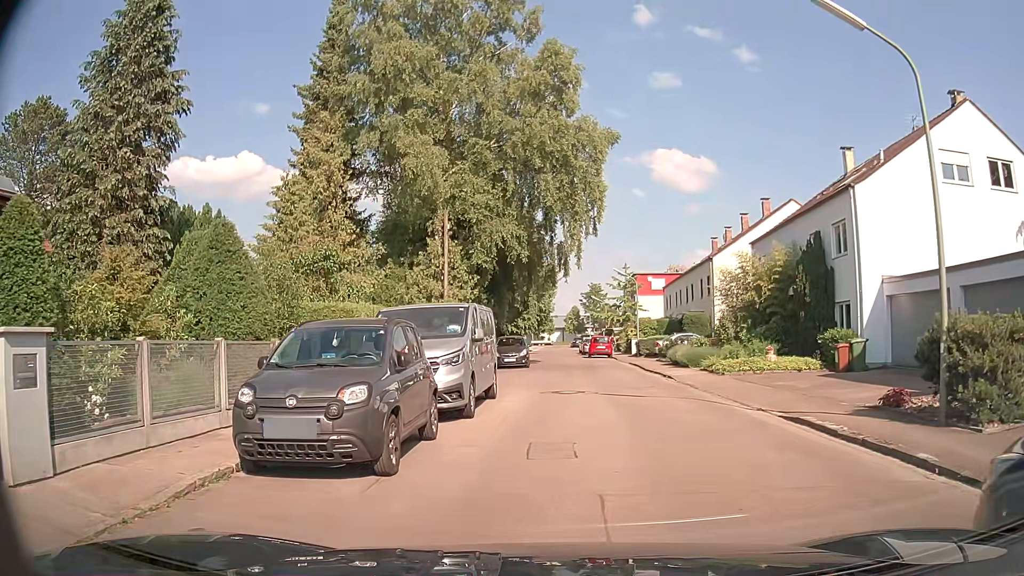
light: Day
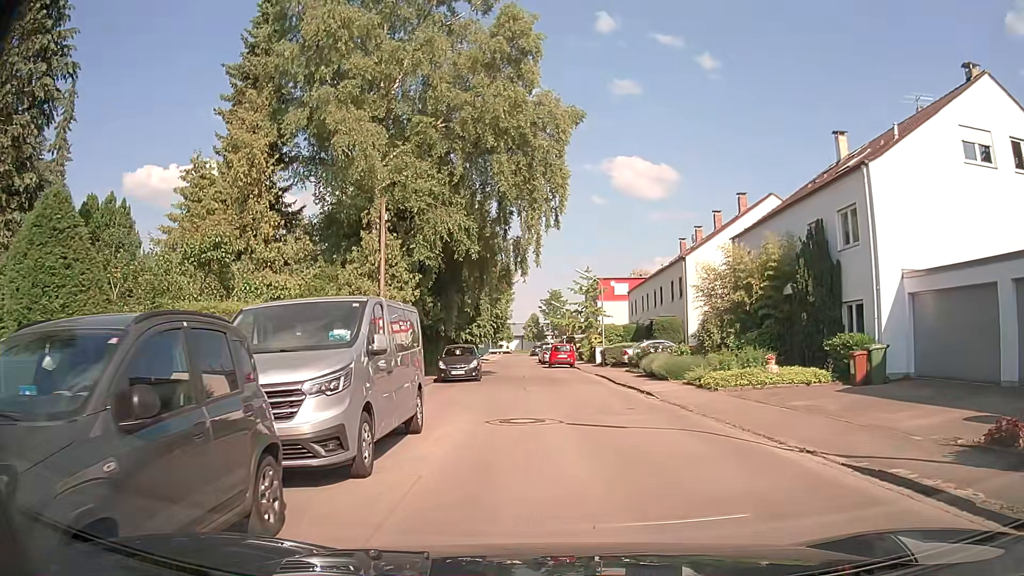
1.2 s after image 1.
(+0.1, +4.3) m; +3°
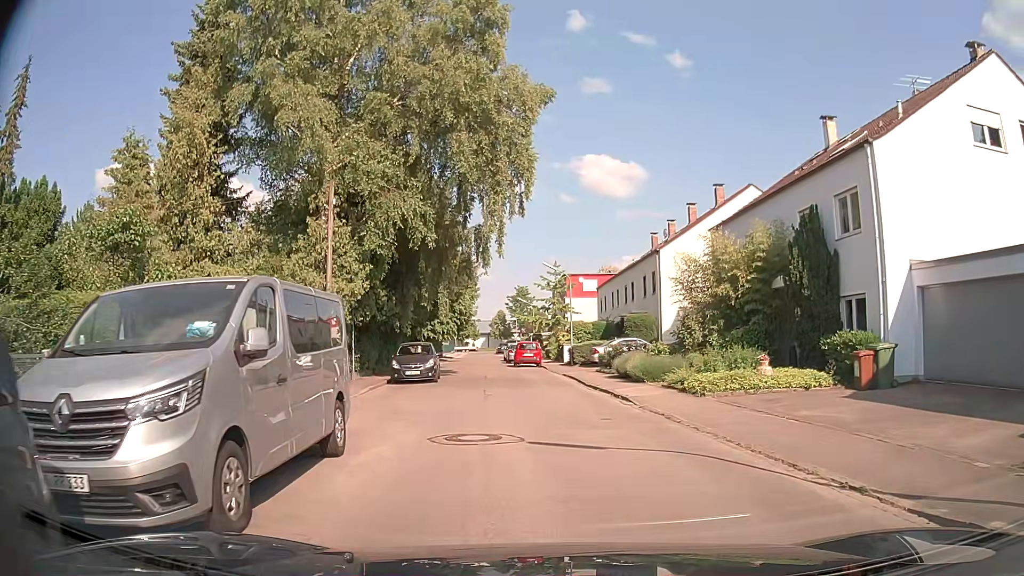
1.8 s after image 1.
(0.0, +2.4) m; +3°
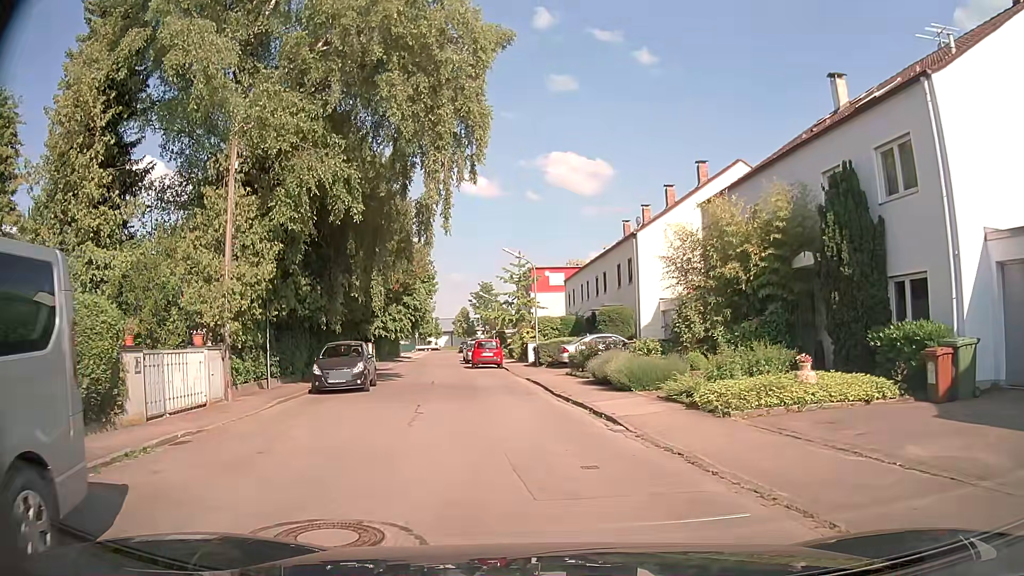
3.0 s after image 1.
(+0.1, +5.0) m; +3°
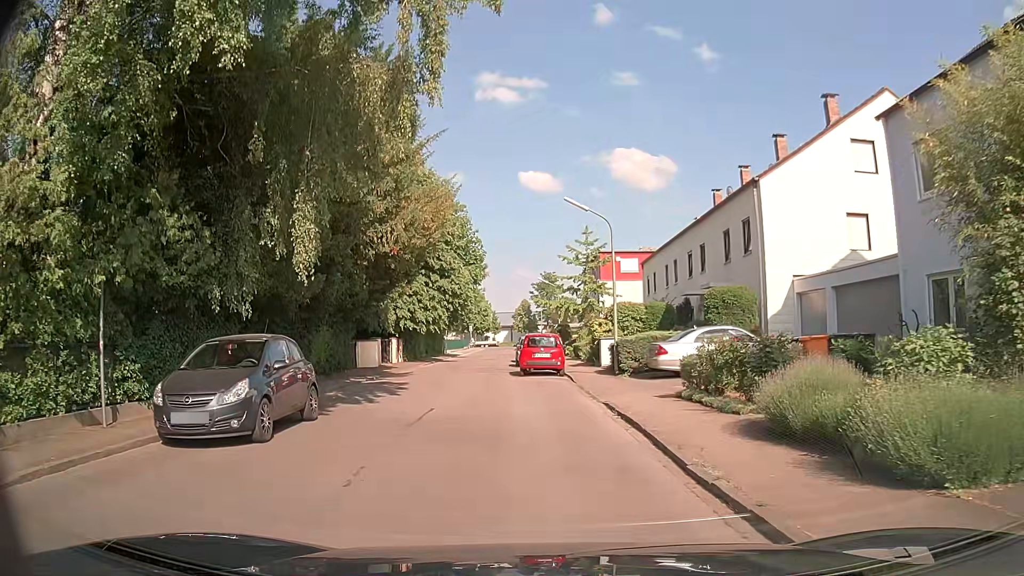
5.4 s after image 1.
(-0.4, +11.1) m; -7°
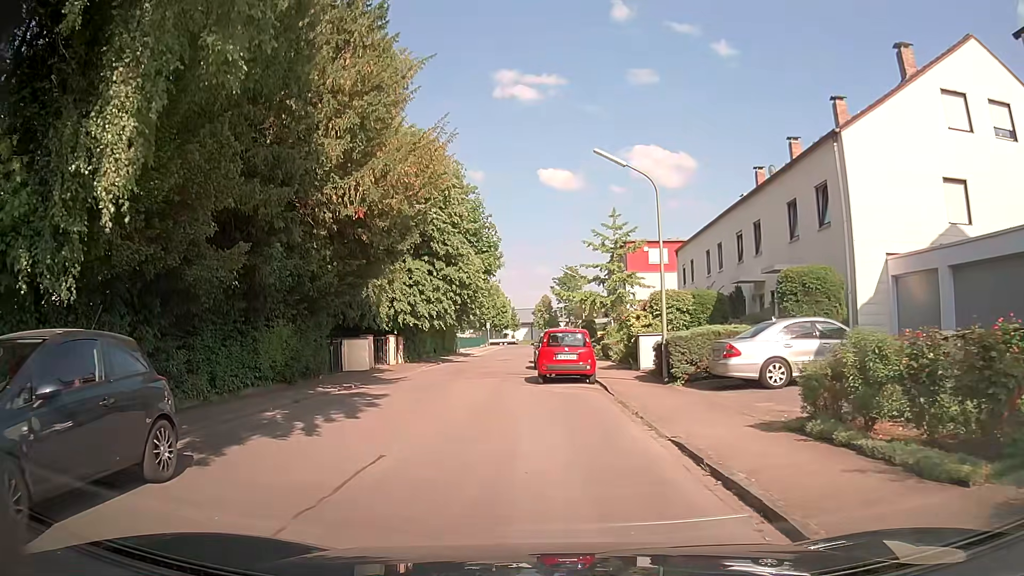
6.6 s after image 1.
(+0.1, +5.5) m; 0°
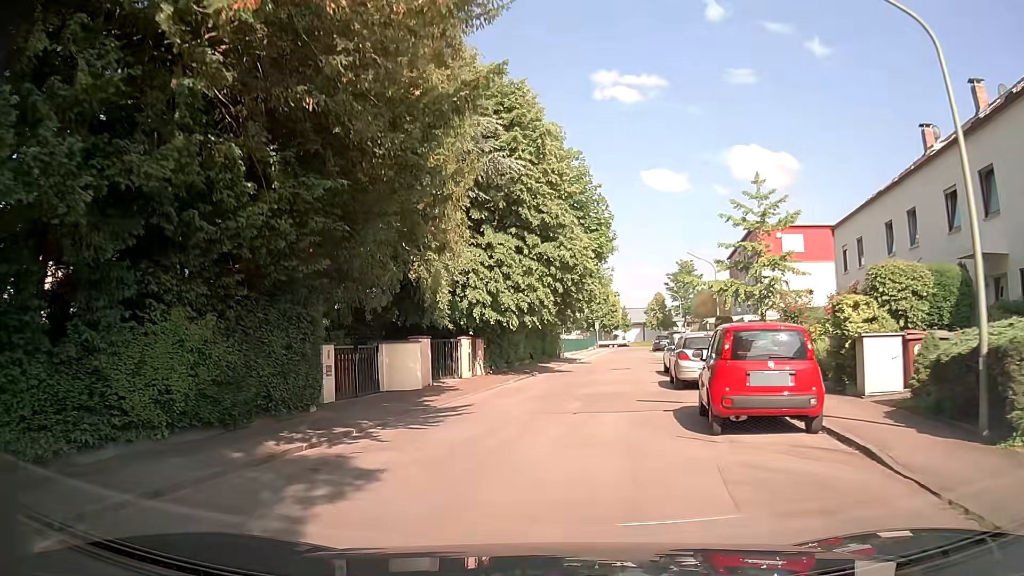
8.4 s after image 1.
(-0.7, +9.6) m; -10°
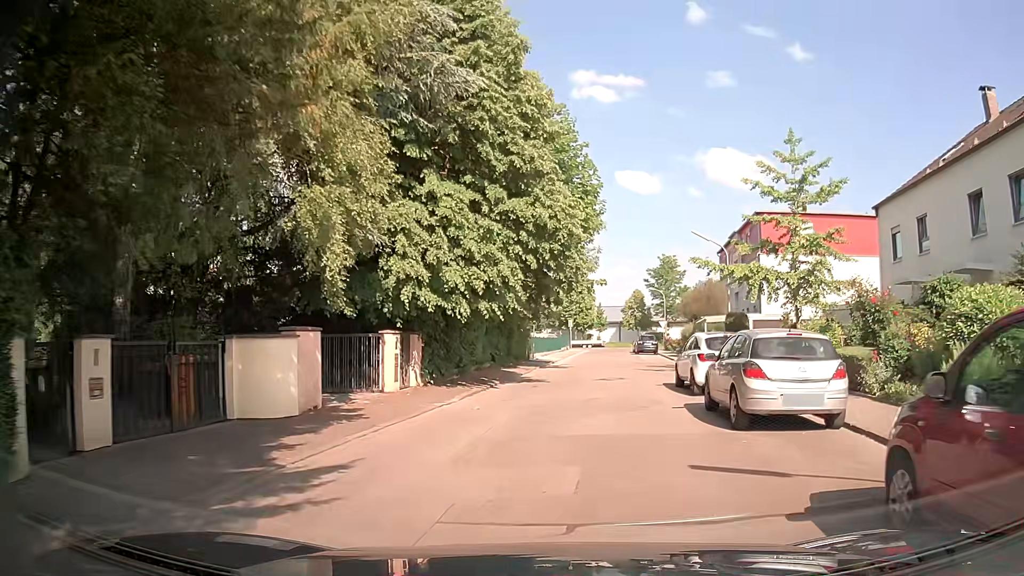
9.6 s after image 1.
(+0.1, +7.7) m; +3°
